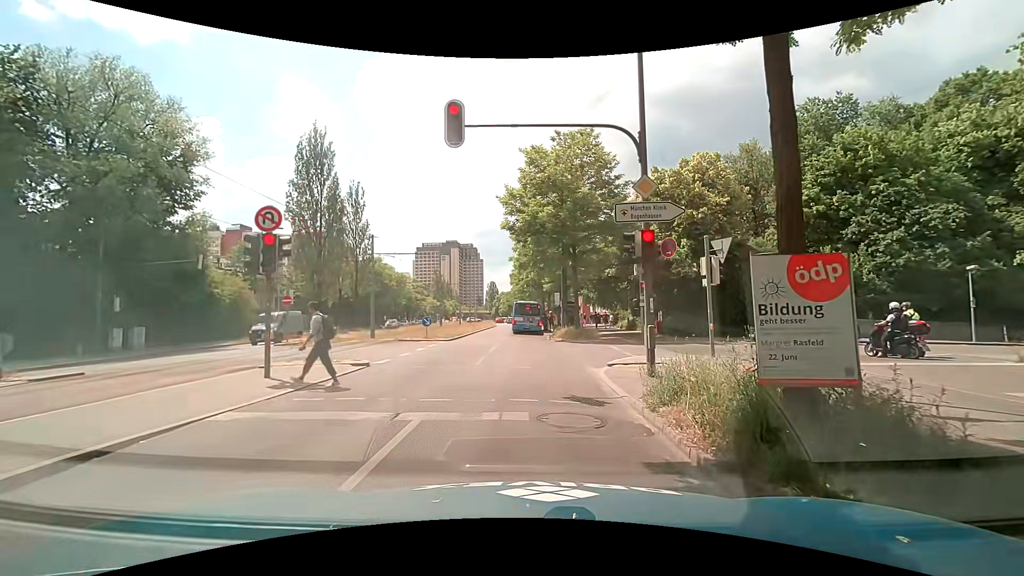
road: secondary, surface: asphalt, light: Day
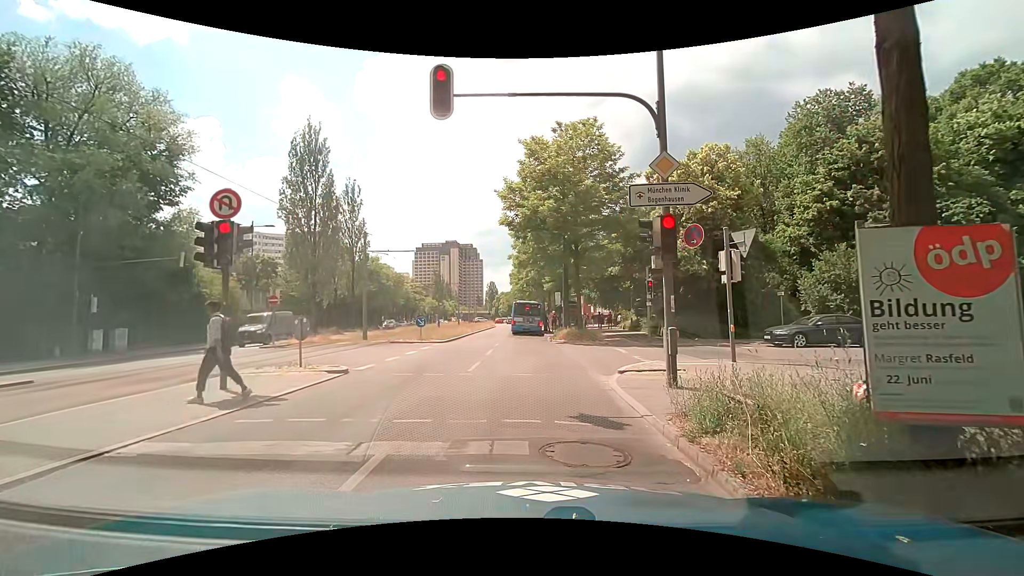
(0.0, +1.5) m; 0°
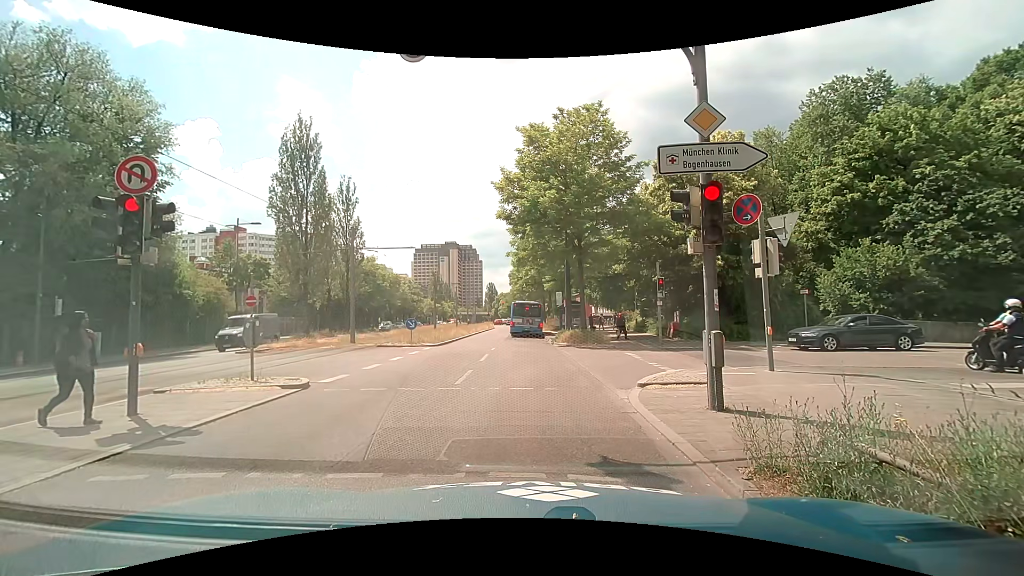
(0.0, +2.0) m; -2°
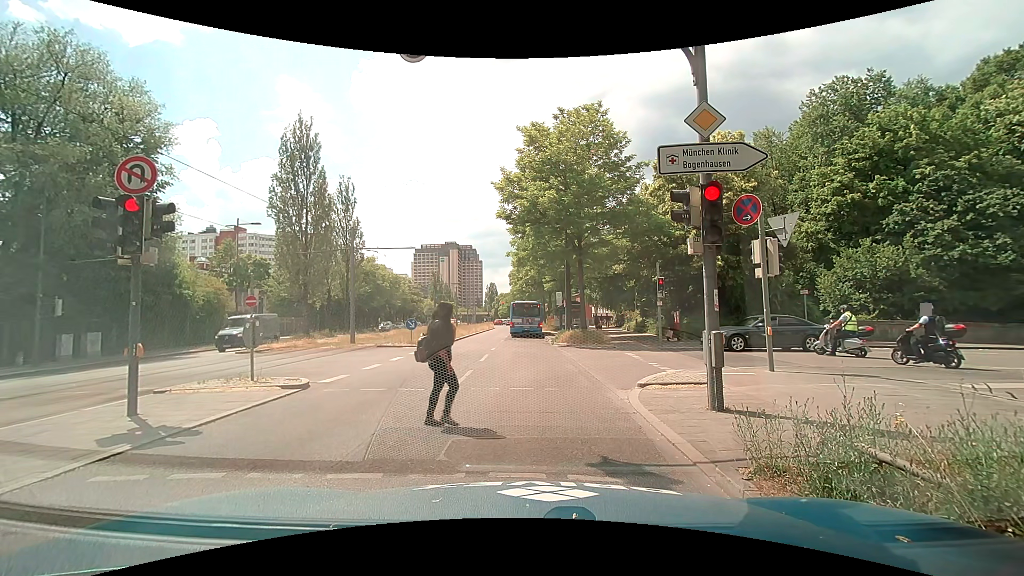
(0.0, +0.1) m; 0°
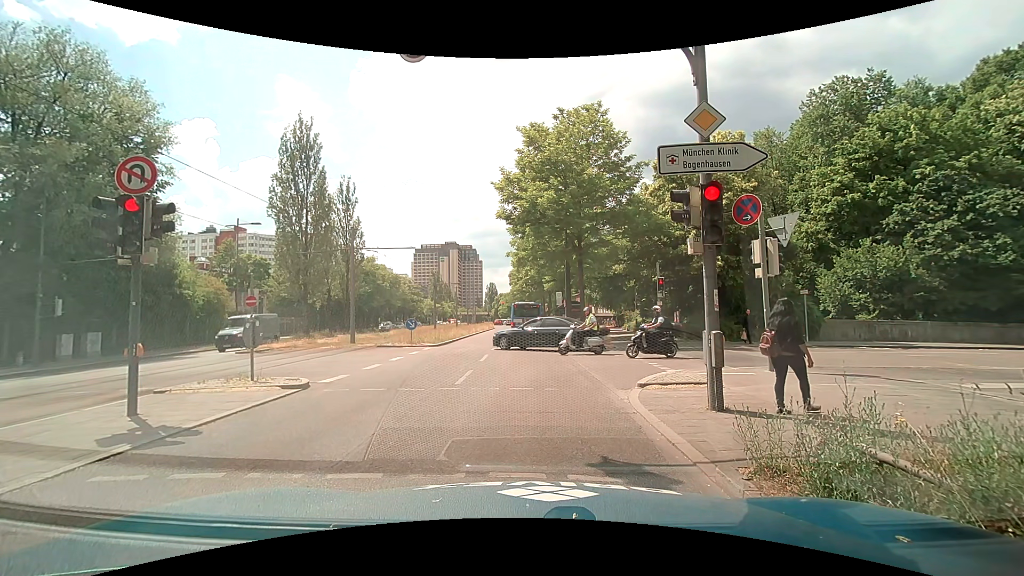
(0.0, 0.0) m; 0°
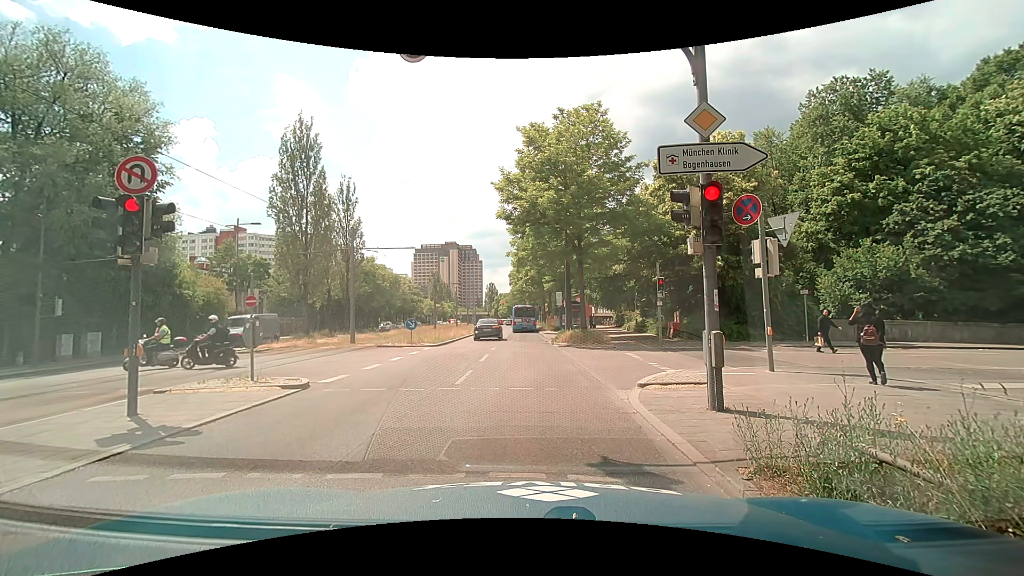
(0.0, 0.0) m; 0°
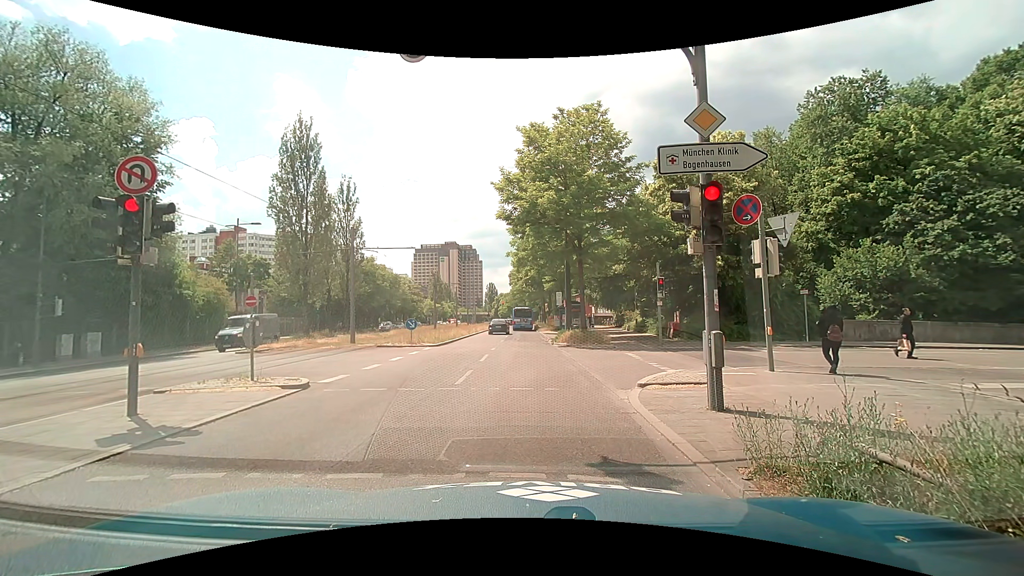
(0.0, 0.0) m; 0°
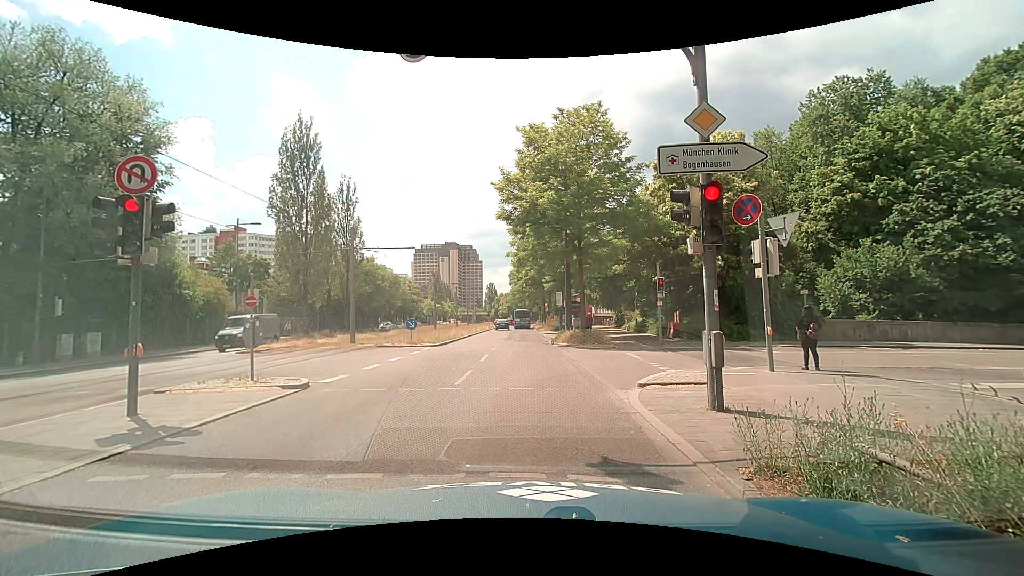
(0.0, 0.0) m; 0°
(0, +10) (+1, +20) (+1, +30) (+2, +40) (+2, +50) (+3, +60) (+3, +70) (+3, +80) (+4, +90) (+4, +100) m
